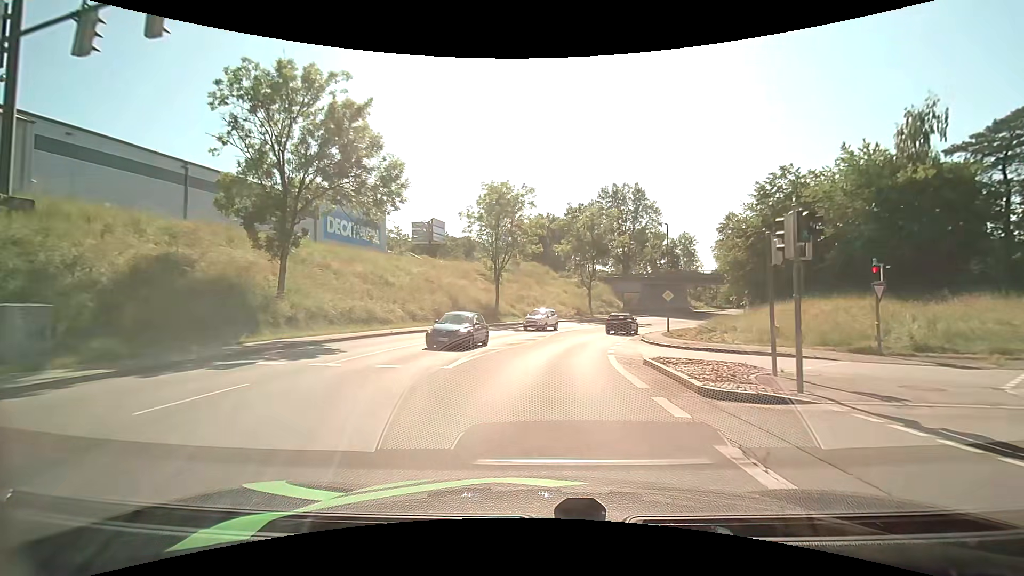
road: tertiary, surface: asphalt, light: Day
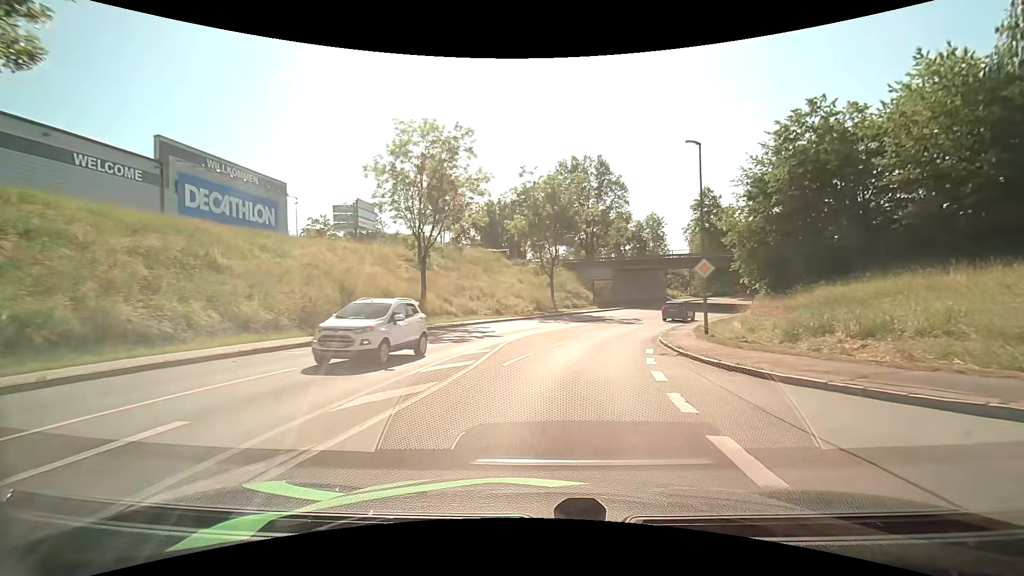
(+0.7, +16.6) m; +5°
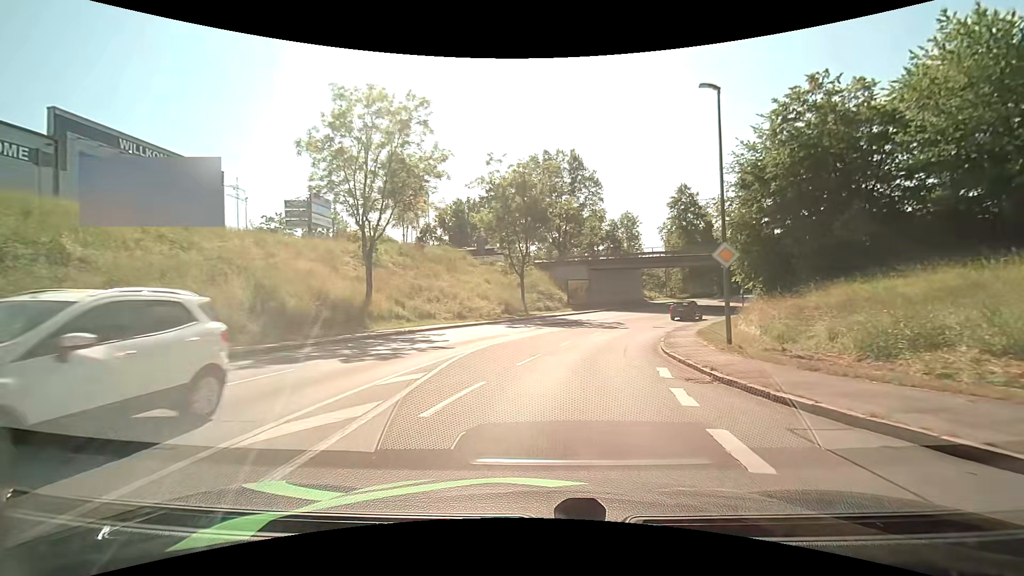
(+0.2, +5.7) m; +3°
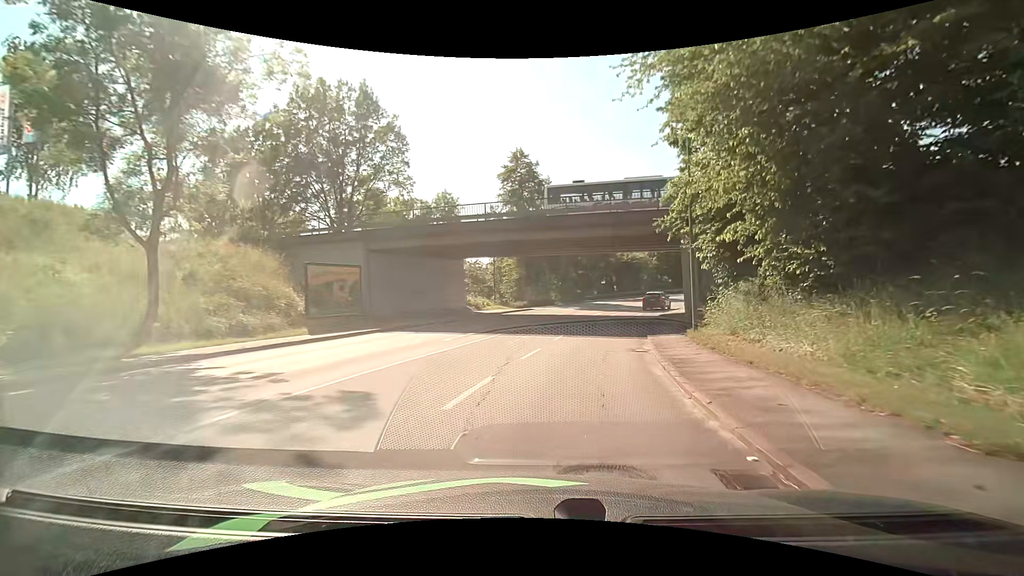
(+5.1, +28.7) m; +20°
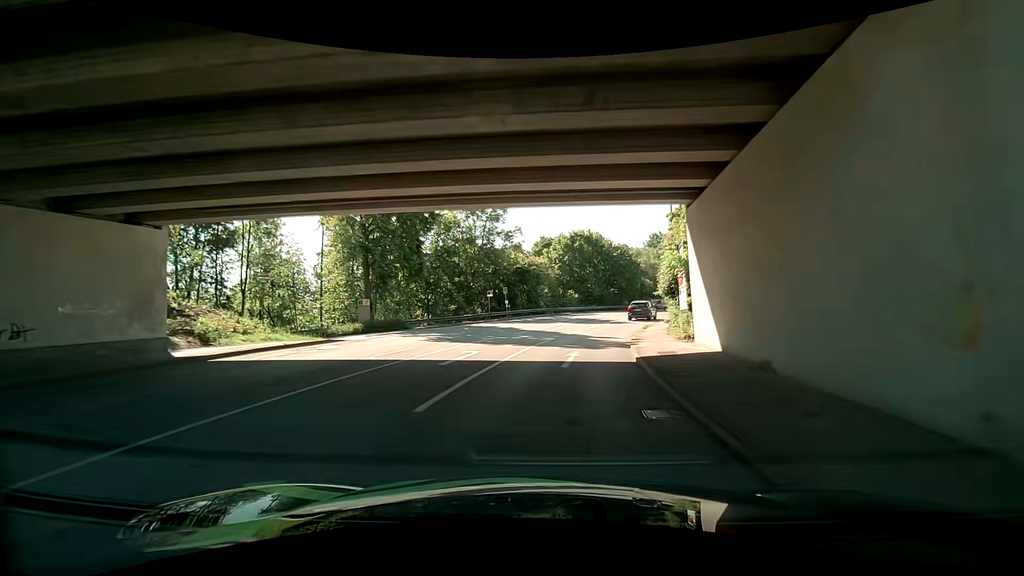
(+2.8, +23.6) m; +12°
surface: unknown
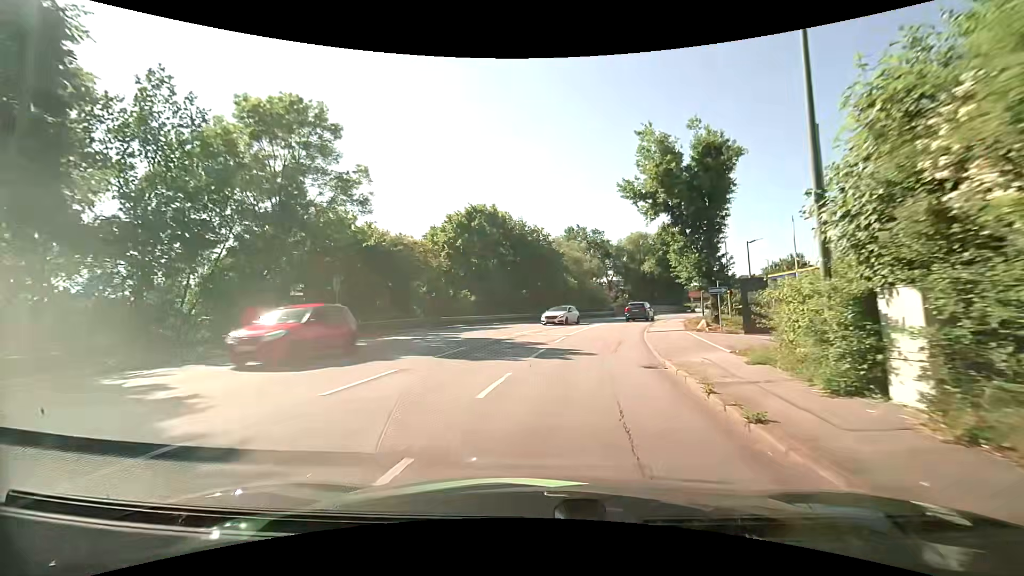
(+1.9, +23.0) m; +10°
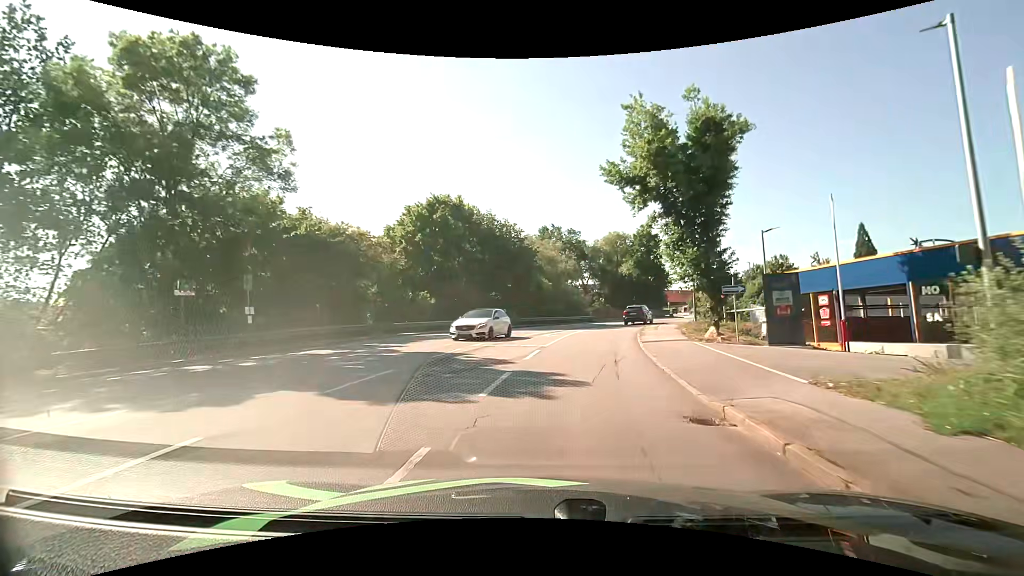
(+0.2, +5.6) m; +6°
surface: asphalt
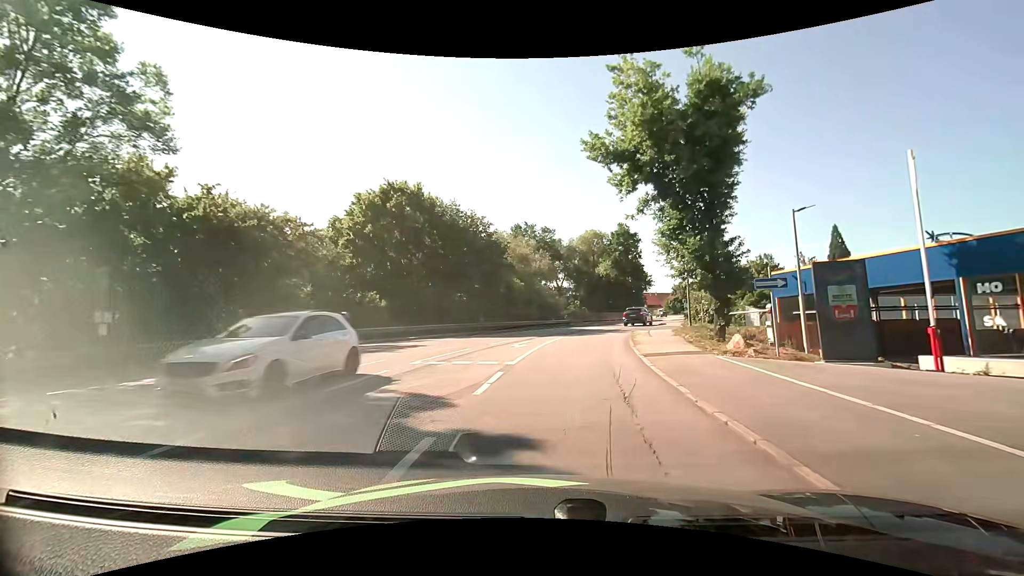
(+0.1, +5.5) m; +2°
(0, +10) (+1, +20) (+3, +30) (+6, +39) (+9, +49) (+14, +58) (+18, +67) (+22, +76) (+26, +85) (+29, +95) m
